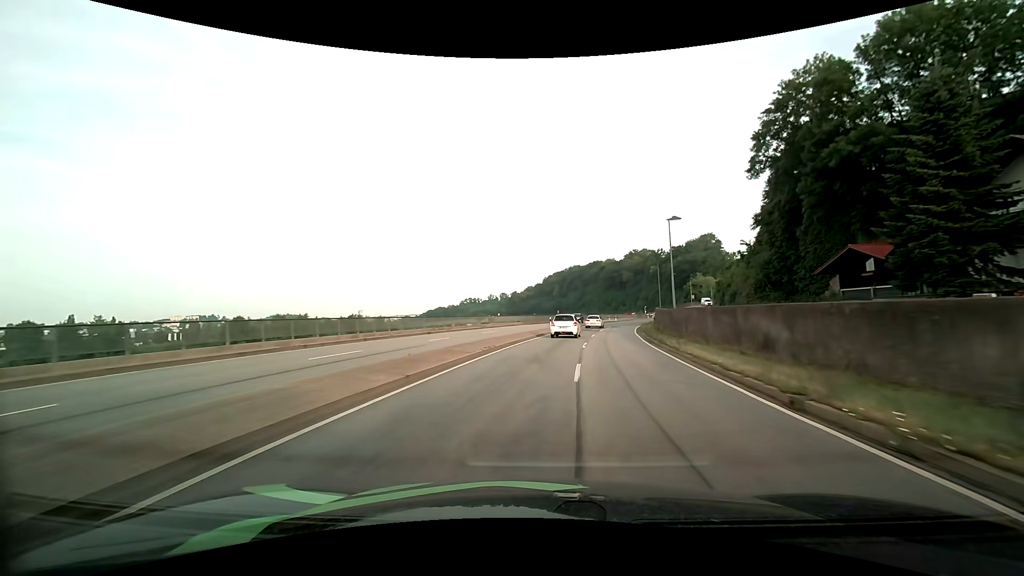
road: primary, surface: asphalt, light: Day
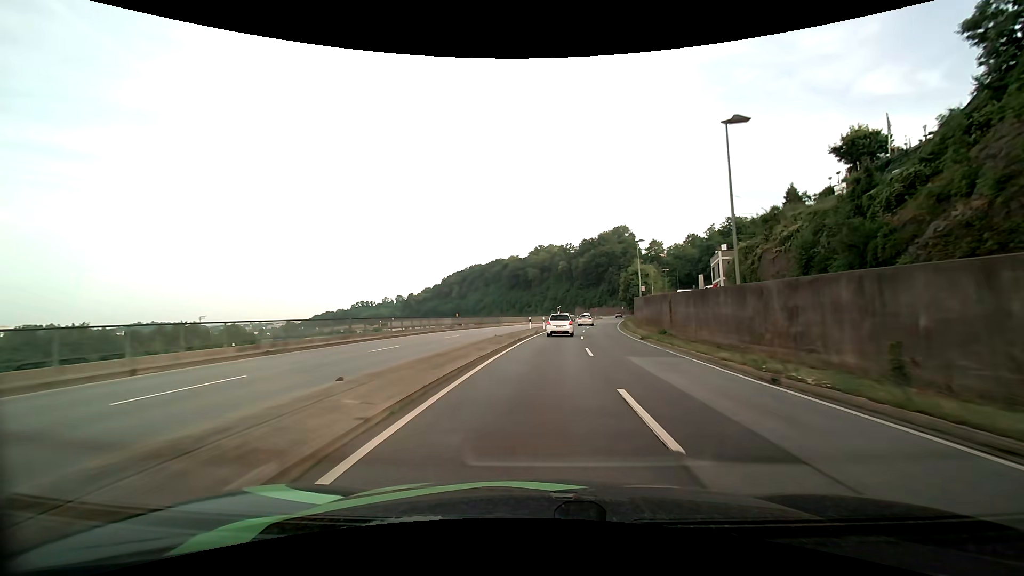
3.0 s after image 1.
(+5.4, +54.2) m; +11°
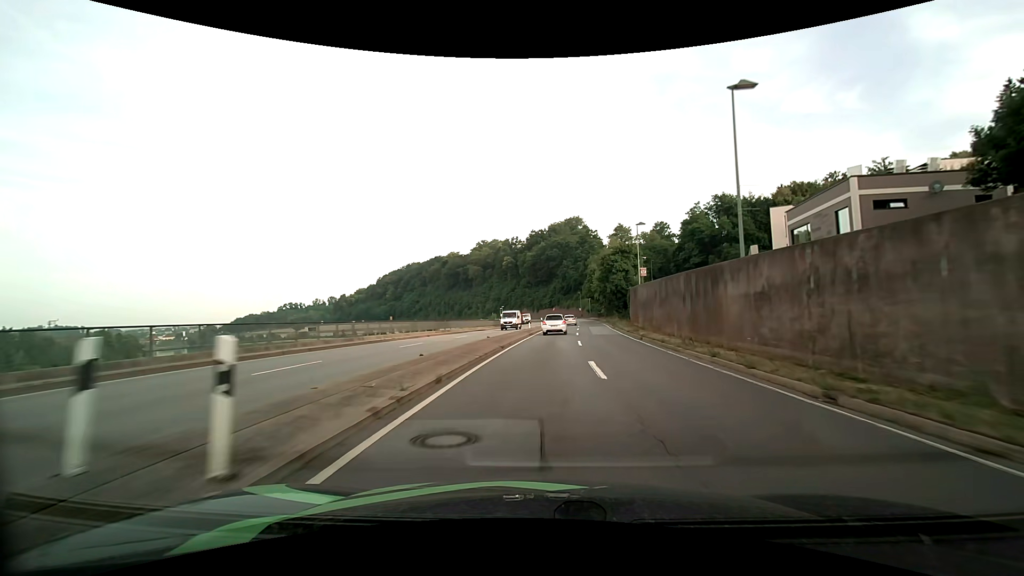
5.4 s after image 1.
(+2.4, +42.7) m; +6°
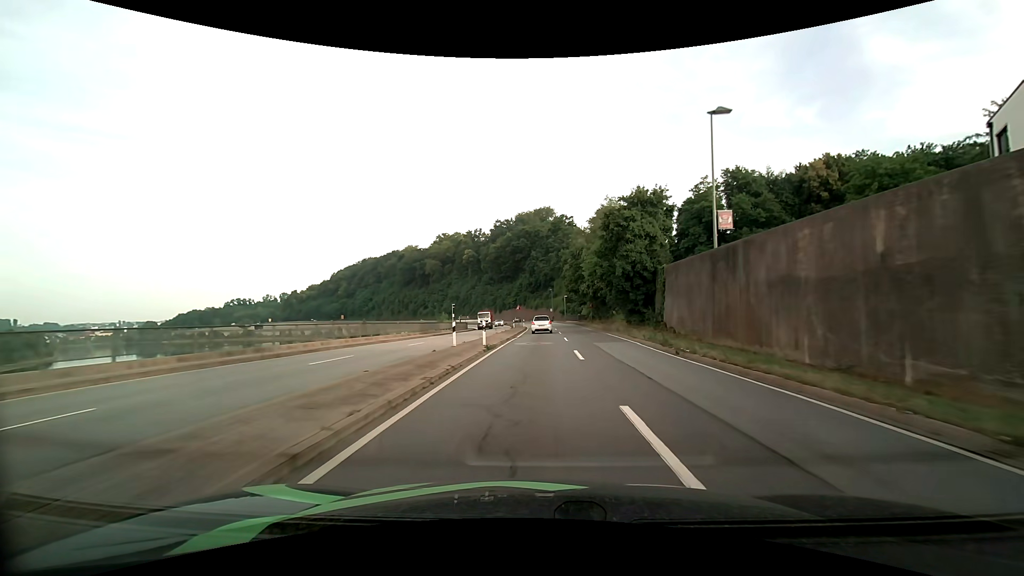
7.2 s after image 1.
(+1.2, +31.8) m; +4°
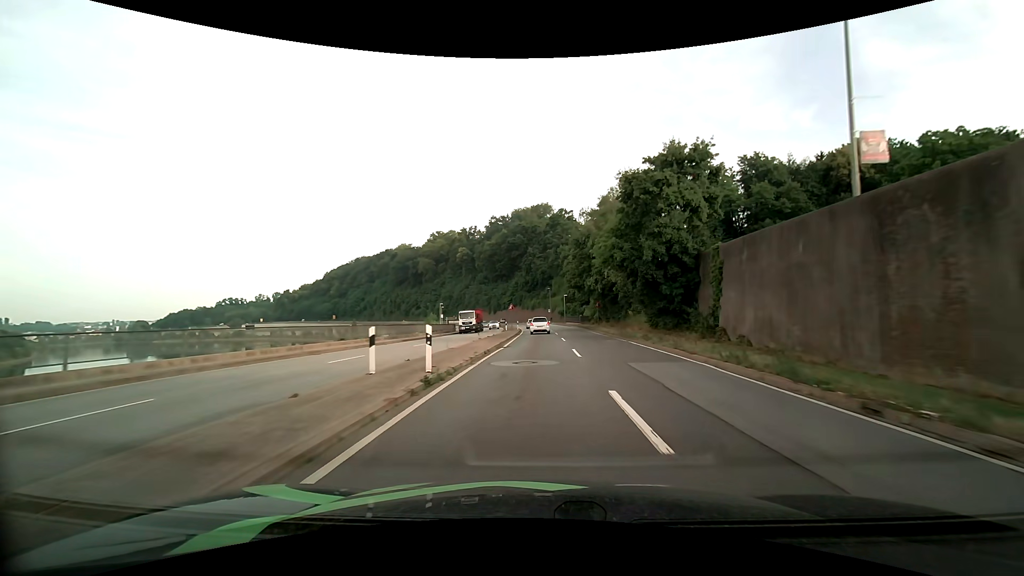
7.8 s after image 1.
(+0.1, +10.6) m; 0°
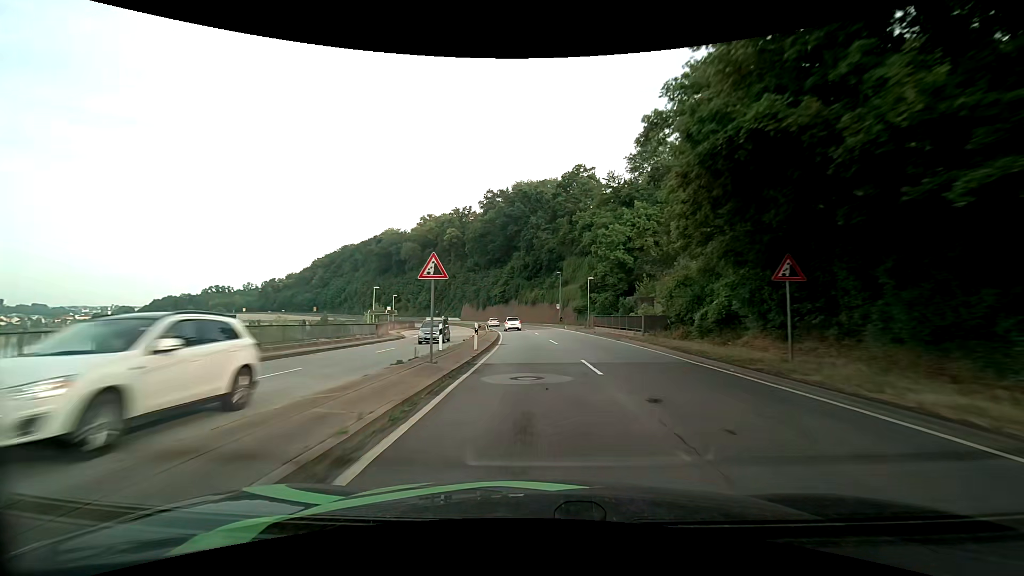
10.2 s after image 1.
(+0.1, +42.2) m; 0°
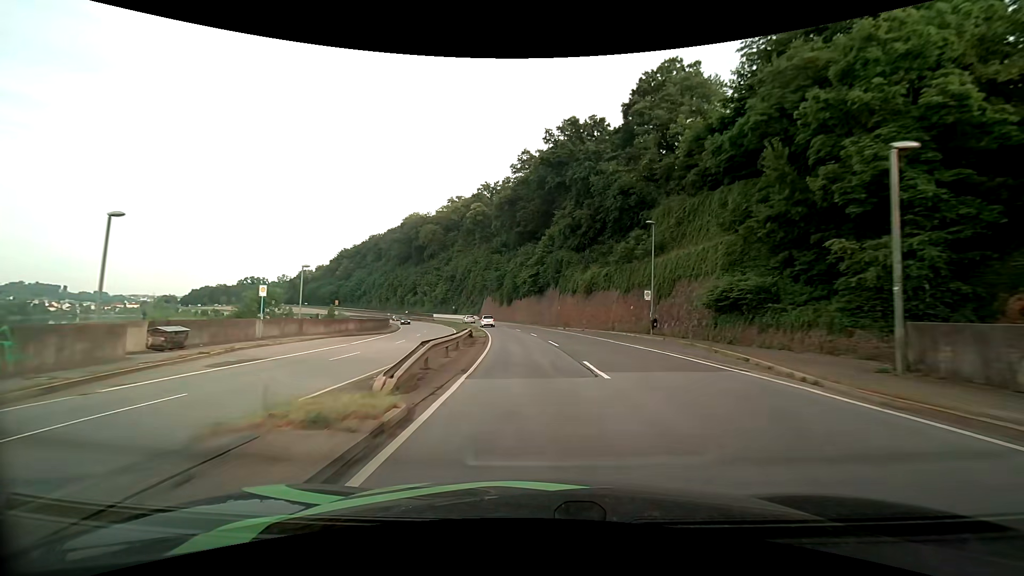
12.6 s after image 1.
(-1.4, +42.0) m; -5°
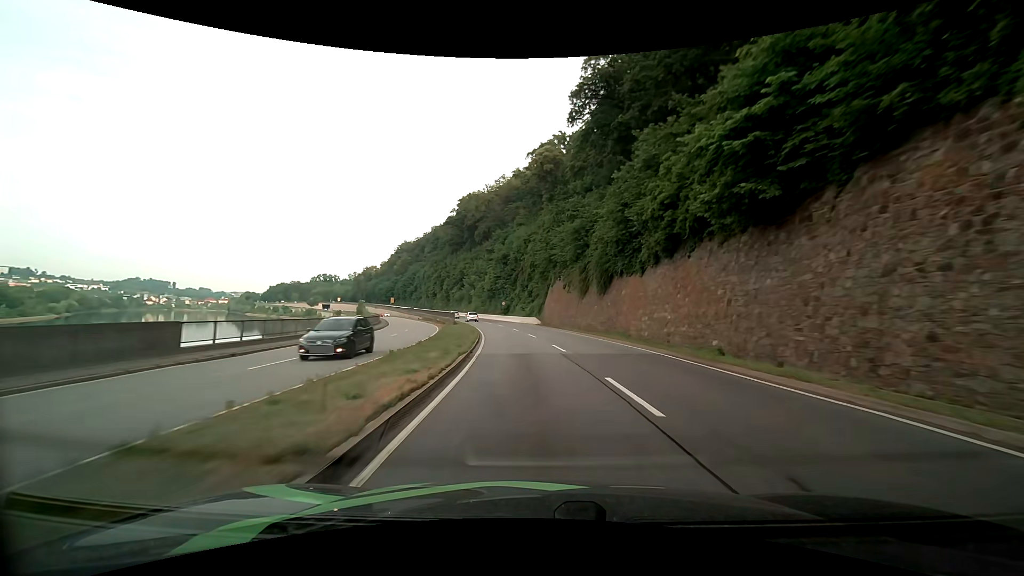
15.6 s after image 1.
(-3.7, +52.9) m; -8°
(0, +10) (-1, +20) (-1, +30) (-3, +40) (-4, +50) (-6, +60) (-9, +69) (-11, +79) (-14, +89) (-17, +98) m
